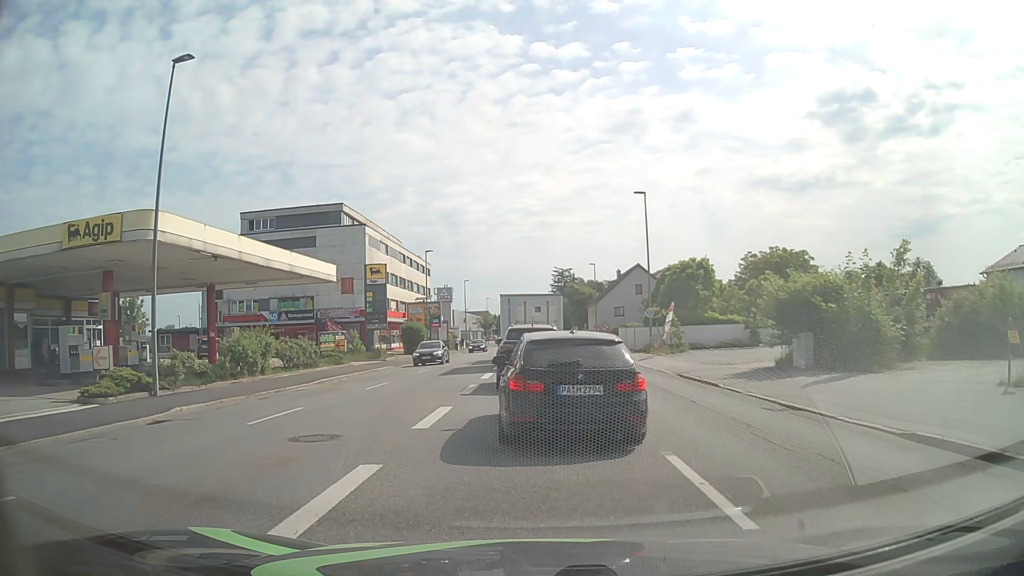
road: tertiary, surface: asphalt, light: Day
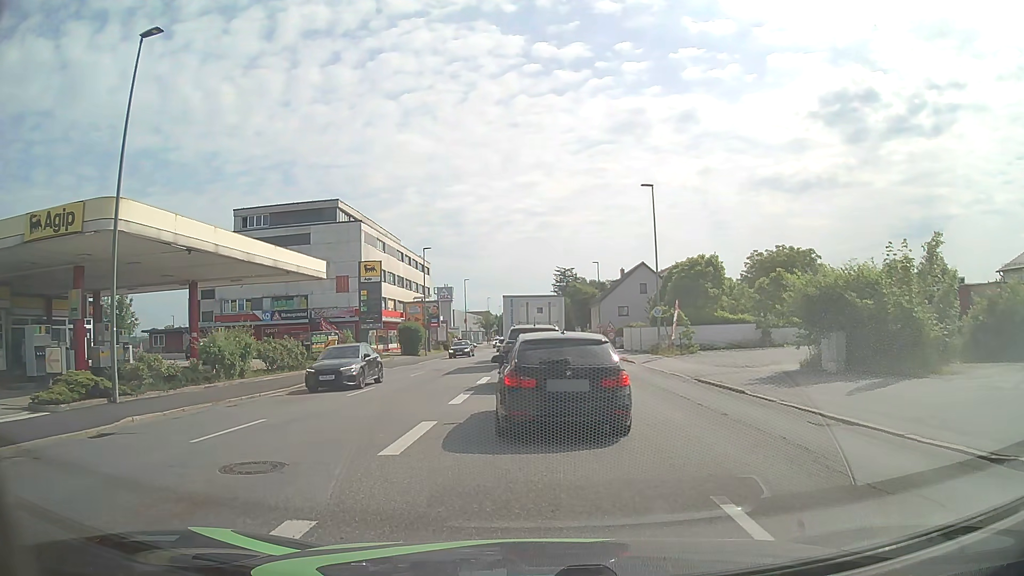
(+0.1, +2.3) m; +1°
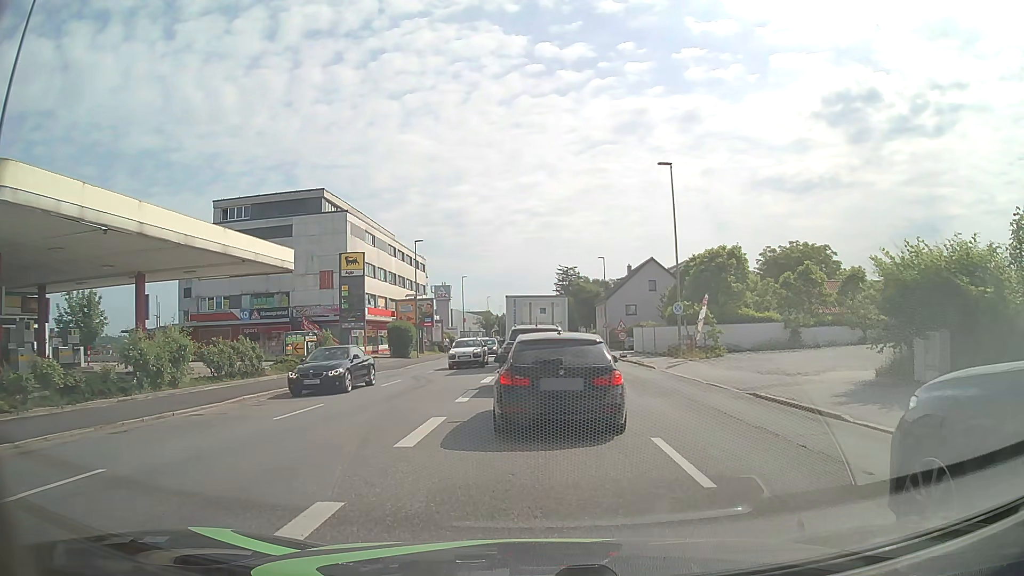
(0.0, +5.5) m; 0°
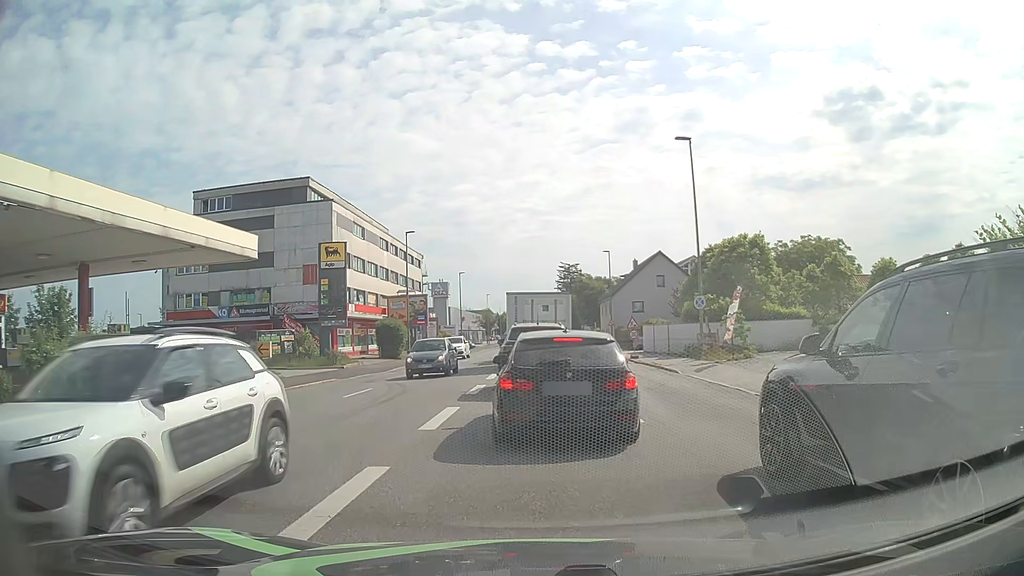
(+0.1, +4.5) m; +1°
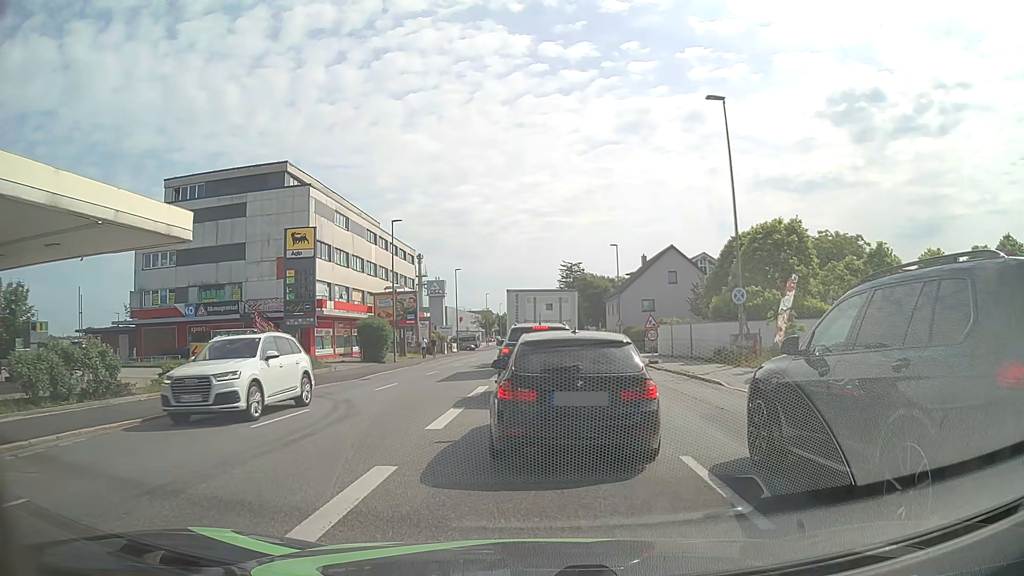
(-0.1, +5.9) m; -1°
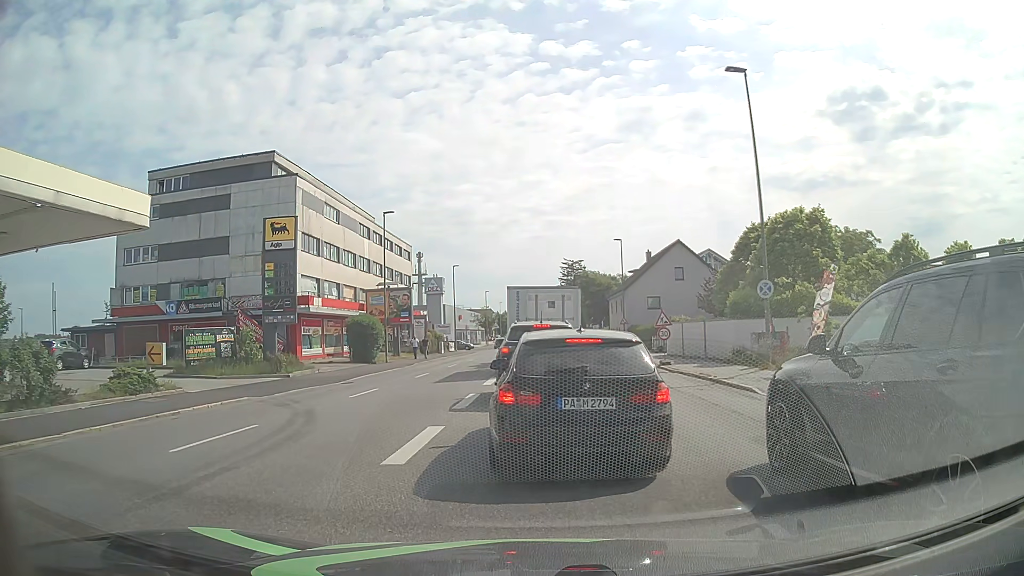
(0.0, +2.9) m; -1°
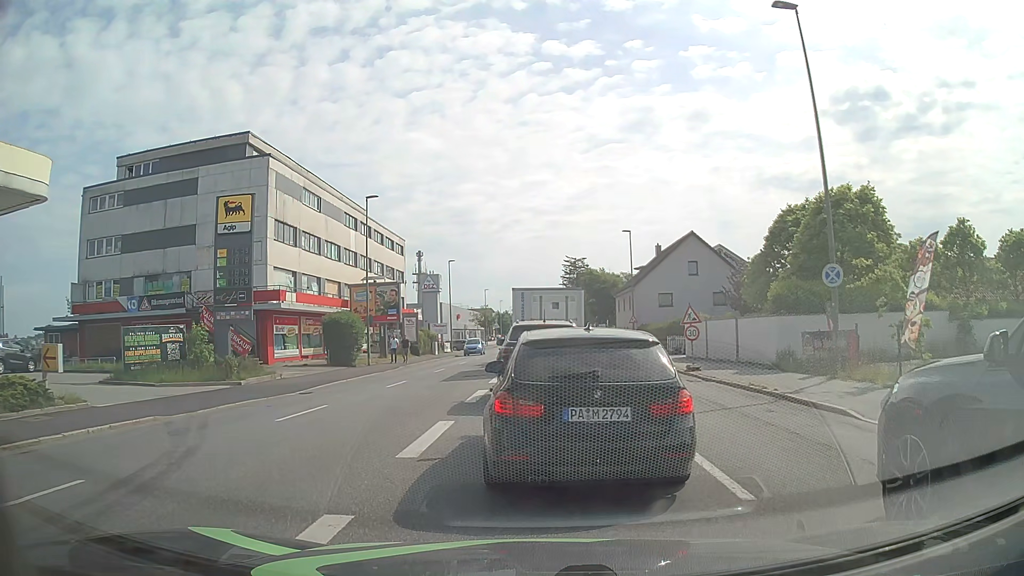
(0.0, +5.2) m; 0°
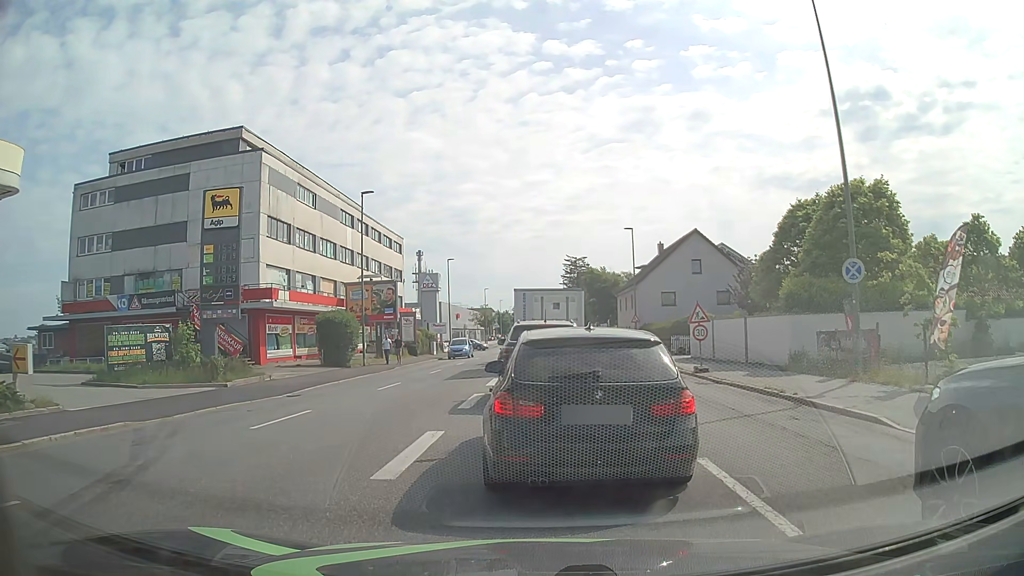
(0.0, +1.2) m; +1°
(0, +10) (0, +20) (0, +30) (0, +40) (0, +50) (+1, +60) (+1, +70) (+1, +80) (+1, +90) (+1, +100) m
